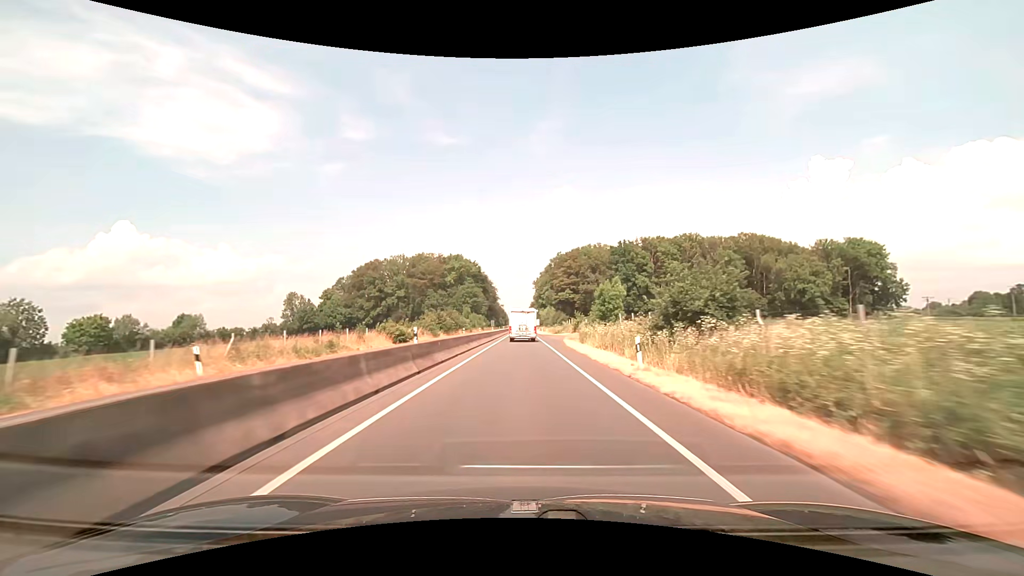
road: trunk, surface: asphalt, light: Day
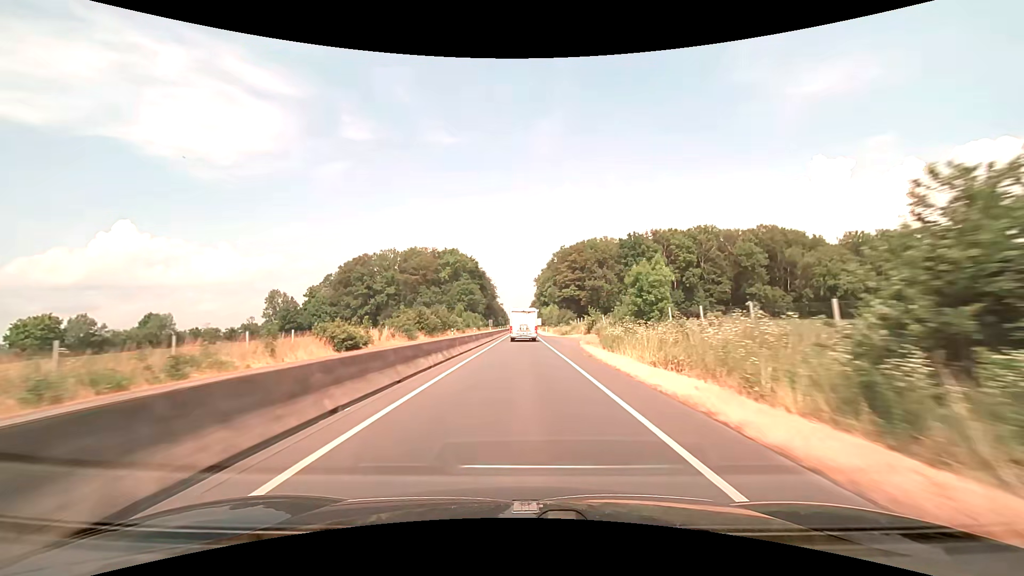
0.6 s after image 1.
(0.0, +14.3) m; 0°
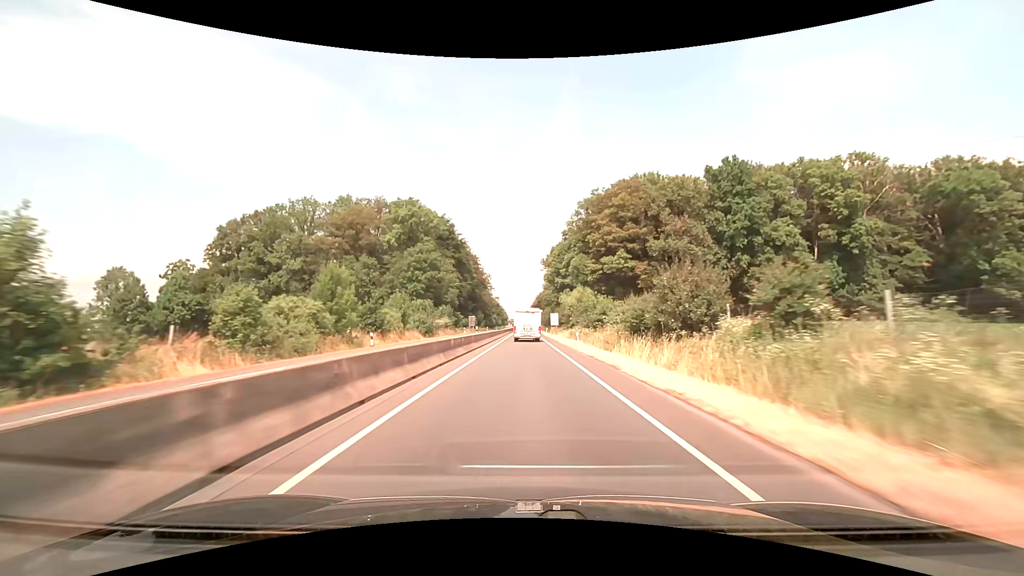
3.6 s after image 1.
(-0.2, +71.5) m; 0°
(0, +10) (0, +20) (0, +30) (0, +40) (0, +50) (0, +60) (0, +70) (0, +80) (0, +90) (0, +100) m
